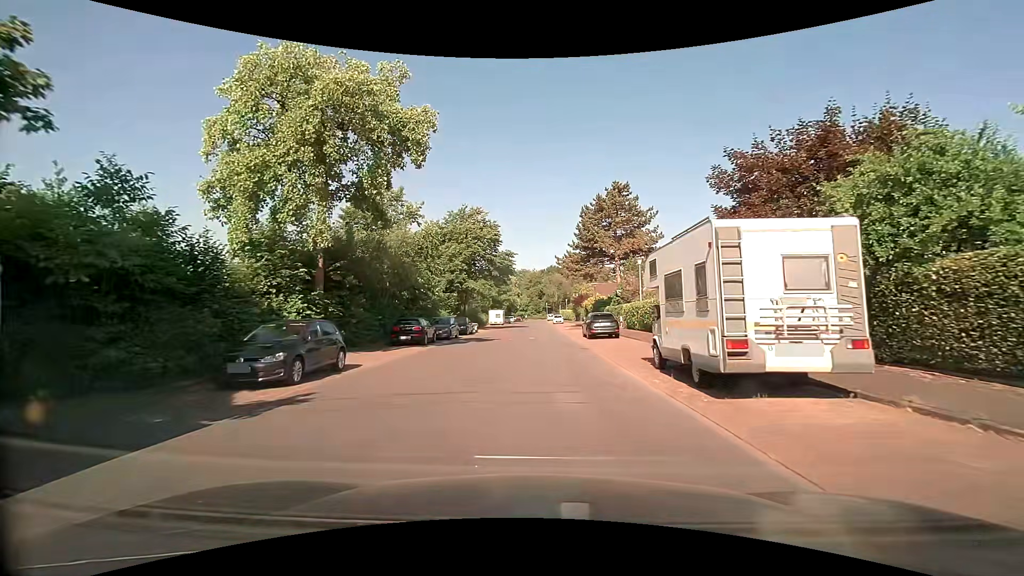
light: Day
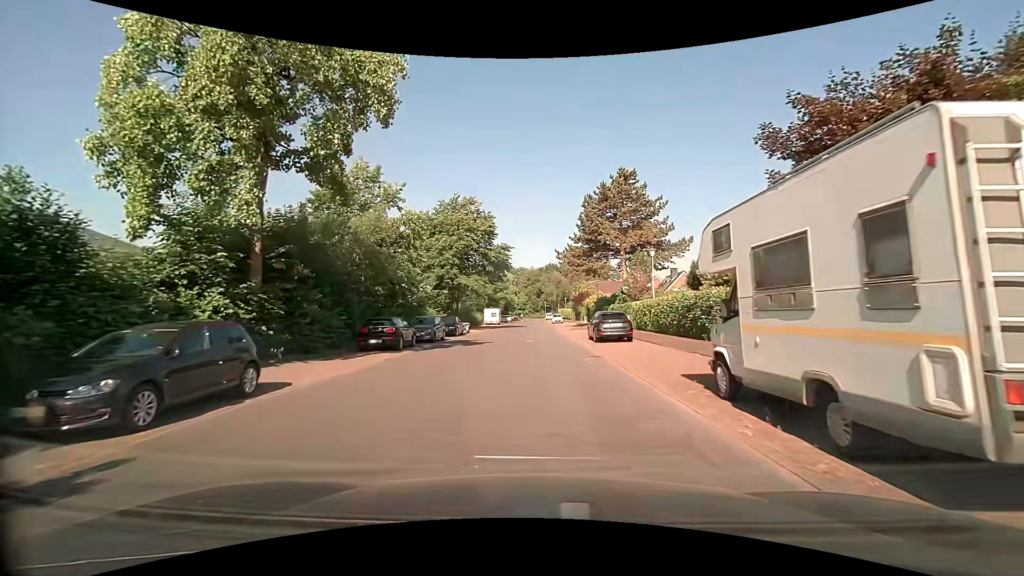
(0.0, +4.4) m; 0°
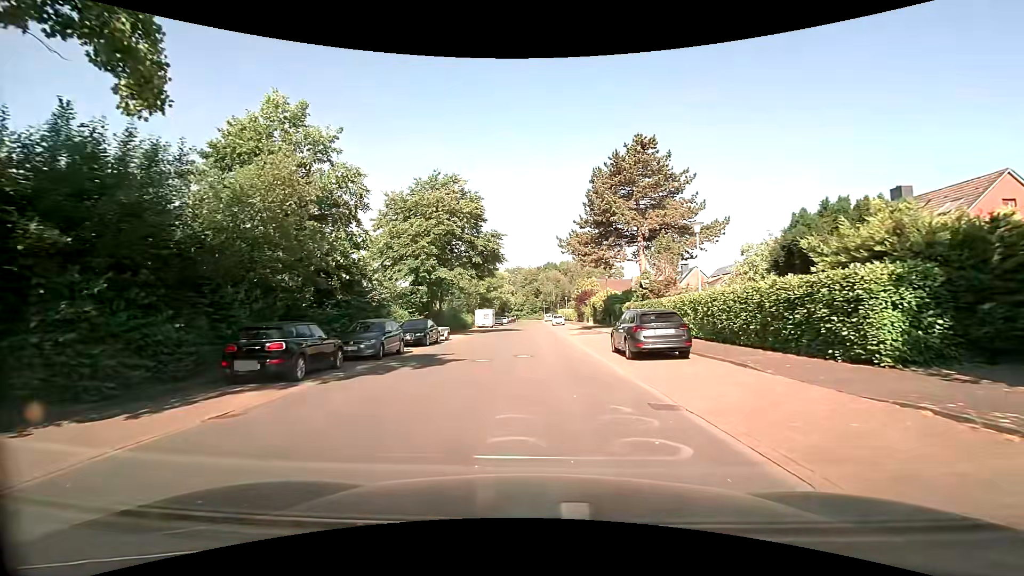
(+0.1, +9.0) m; +1°
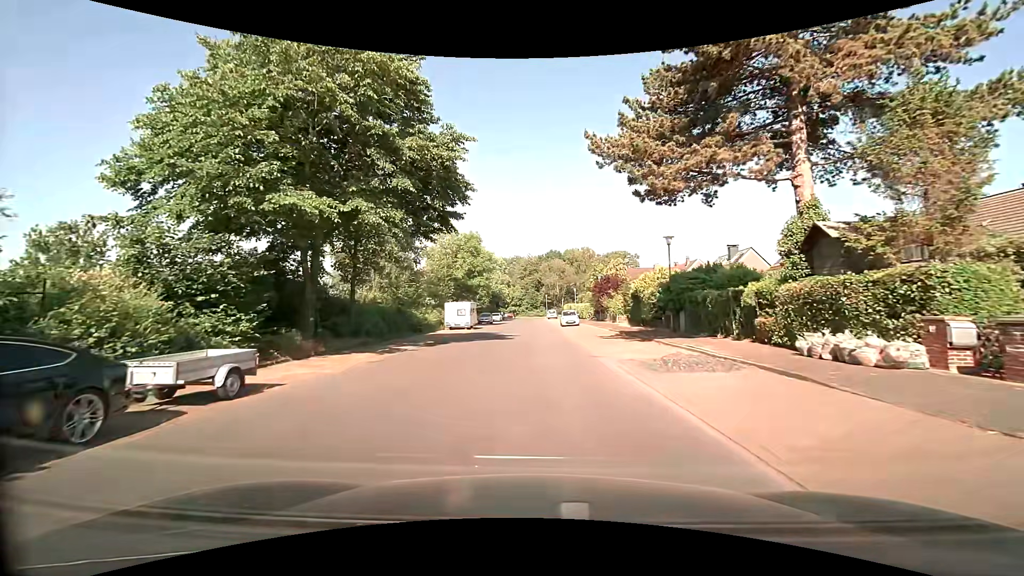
(-0.1, +22.8) m; 0°
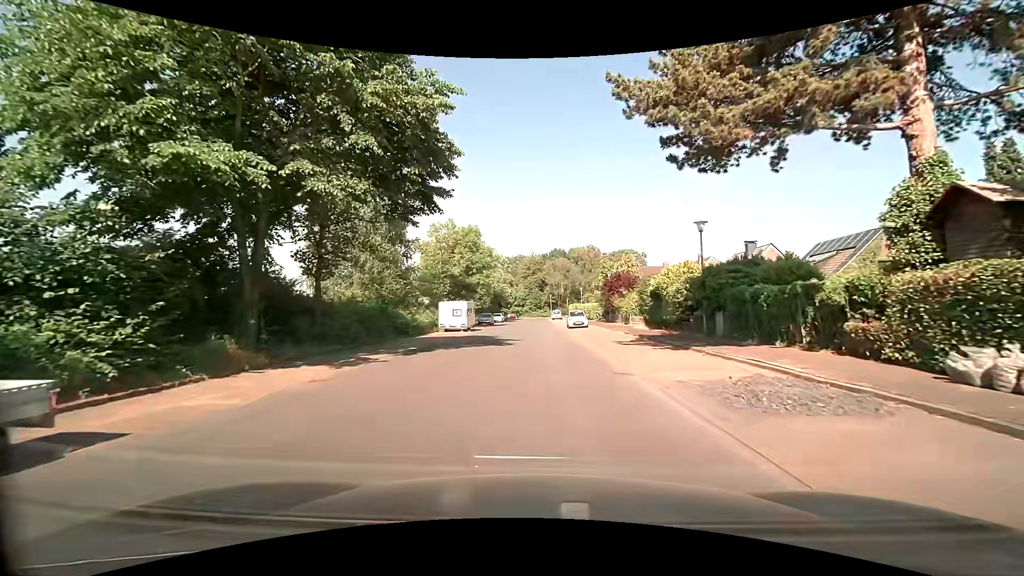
(0.0, +4.4) m; -1°
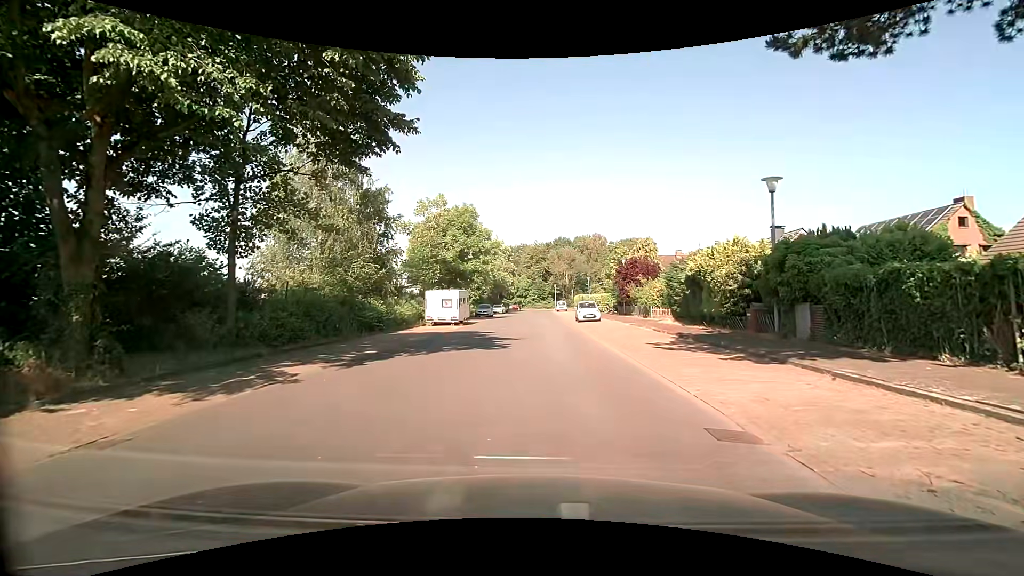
(0.0, +4.9) m; +1°
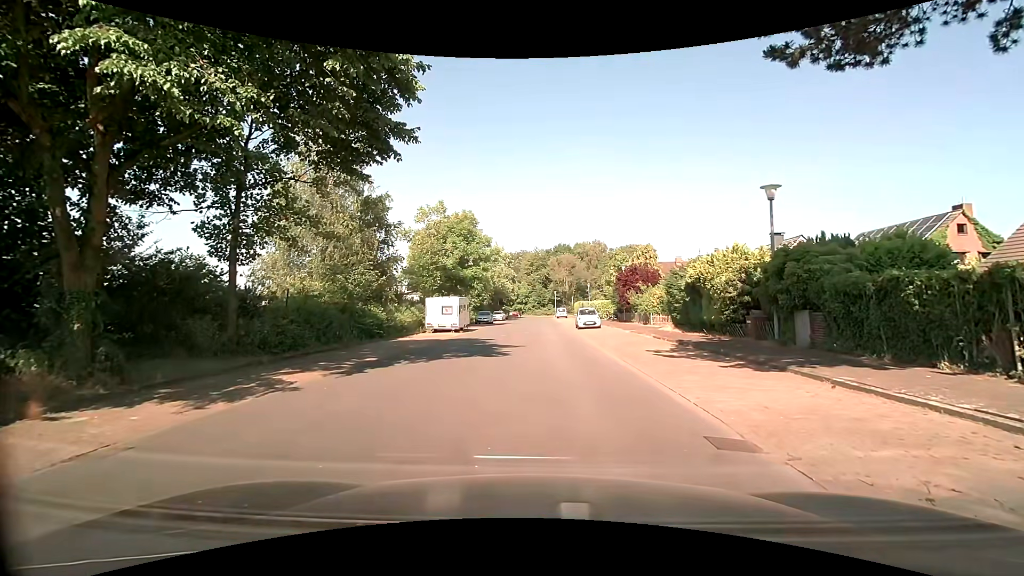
(0.0, +0.1) m; 0°
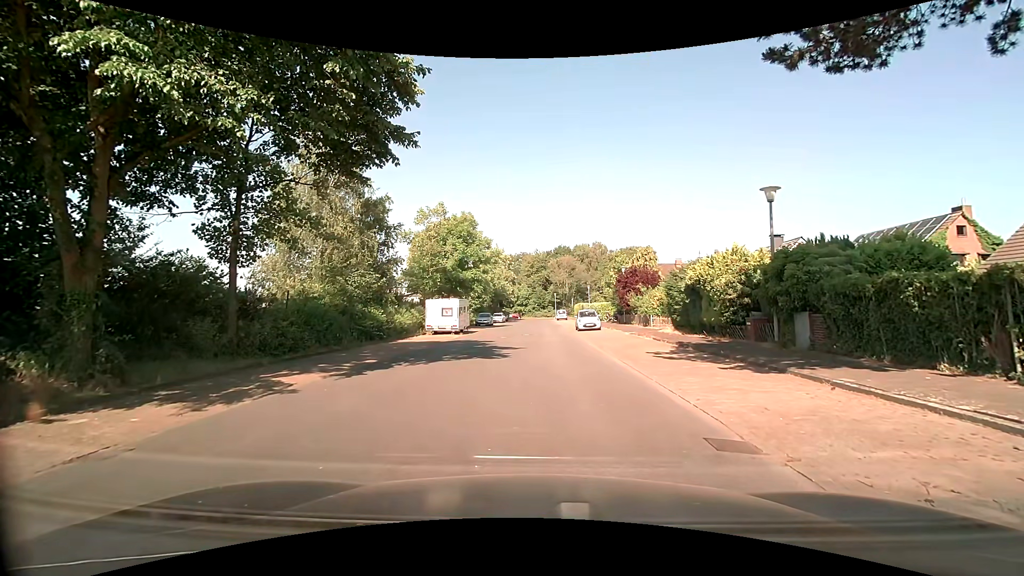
(0.0, 0.0) m; 0°
(0, +10) (0, +20) (0, +30) (0, +40) (0, +50) (-1, +60) (-1, +70) (-1, +80) (-1, +90) (-1, +100) m
